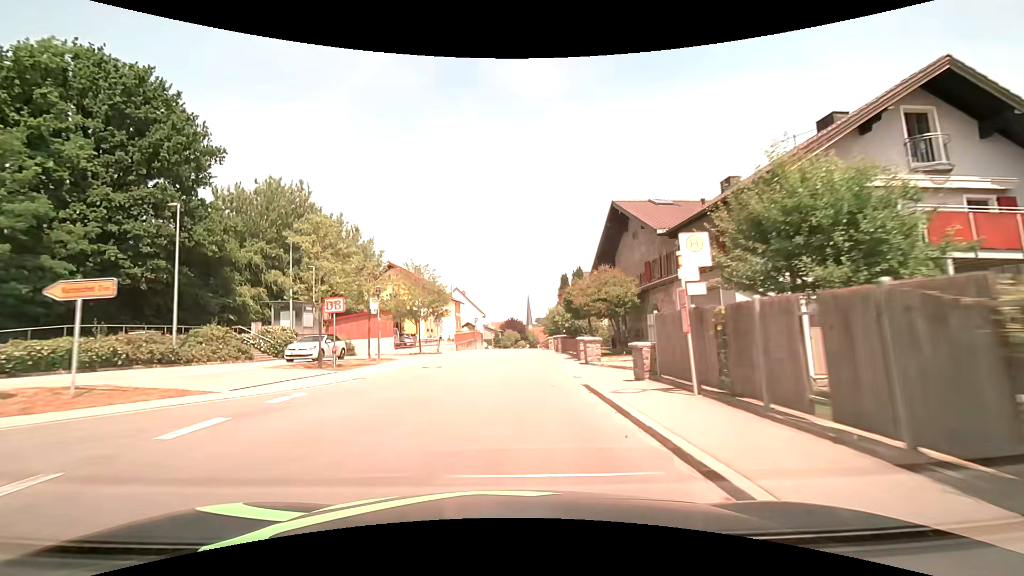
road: tertiary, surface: asphalt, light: Day
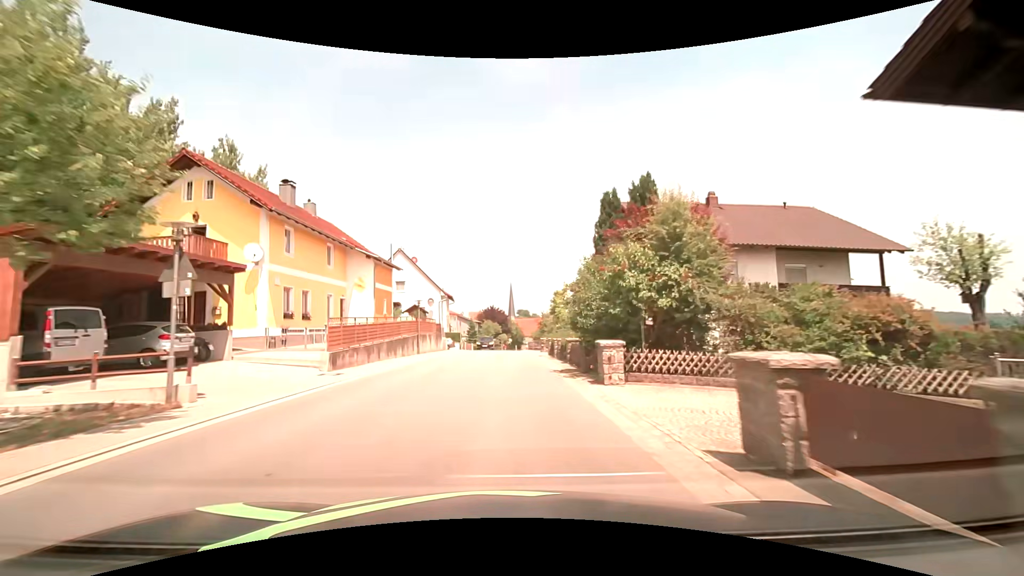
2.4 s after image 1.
(+0.5, +30.9) m; +2°
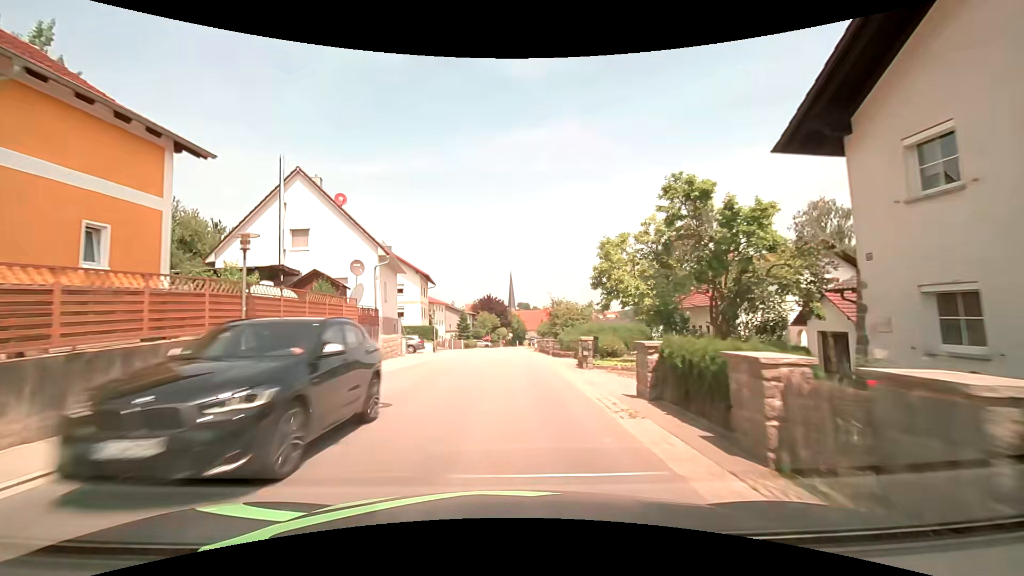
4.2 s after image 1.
(+0.1, +23.4) m; 0°
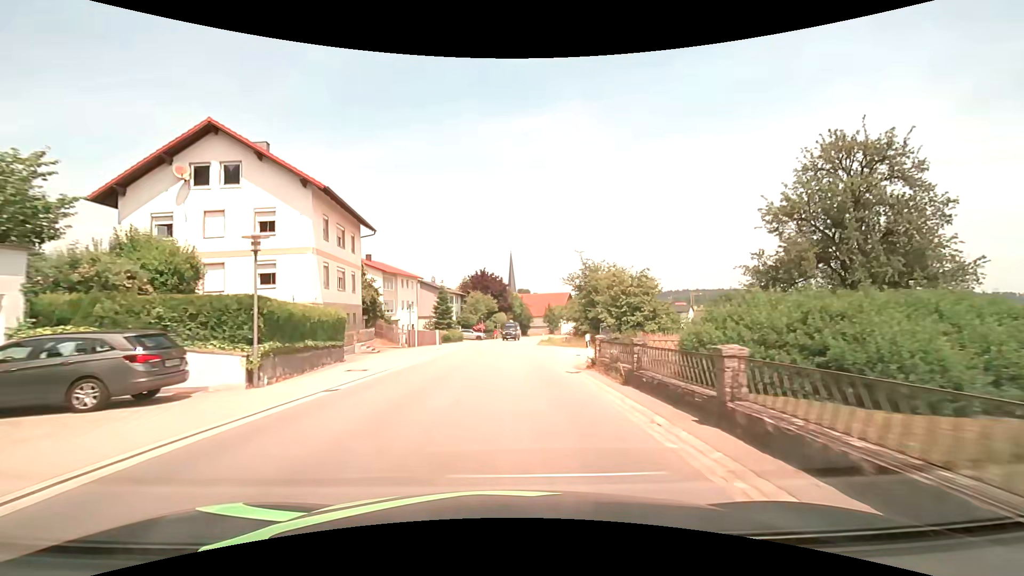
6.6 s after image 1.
(0.0, +31.3) m; 0°
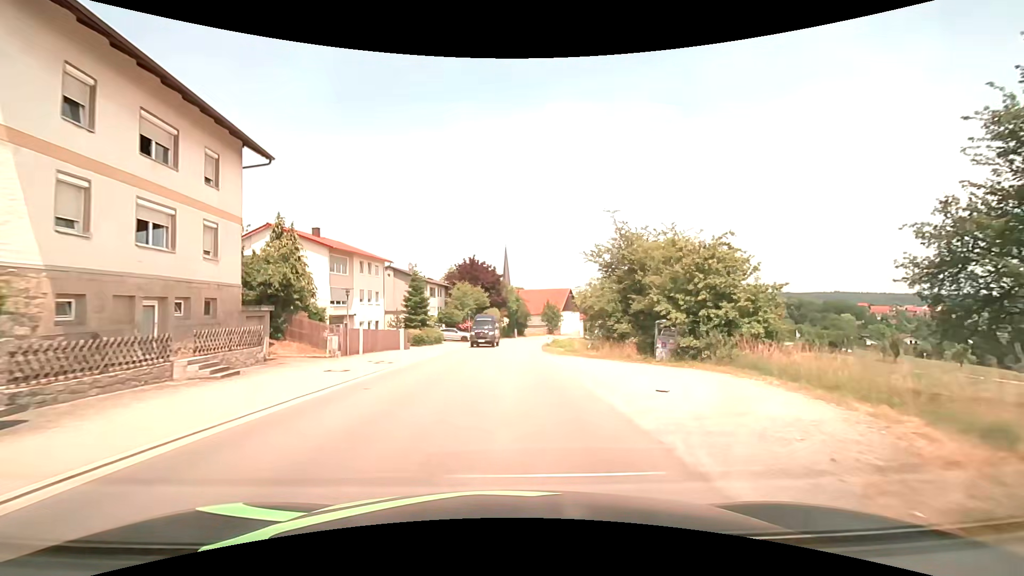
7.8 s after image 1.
(+0.1, +15.7) m; +1°
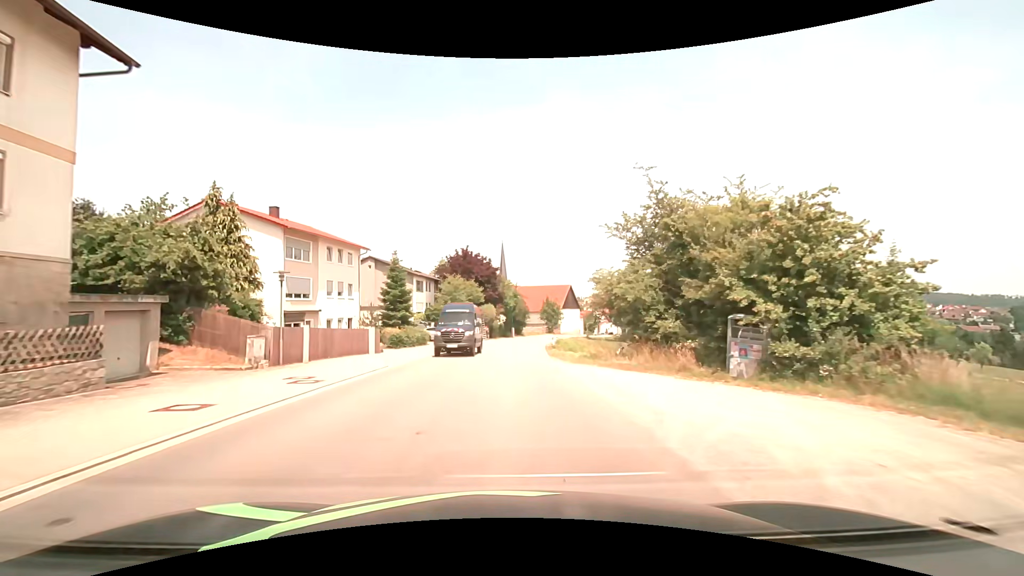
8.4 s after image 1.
(0.0, +7.8) m; 0°
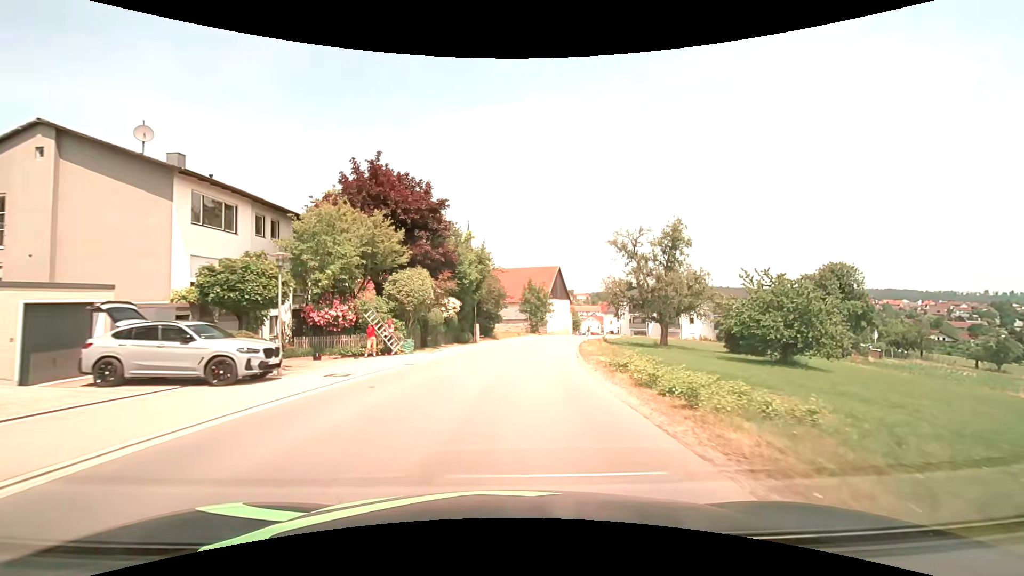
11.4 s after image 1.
(+0.8, +38.7) m; +3°
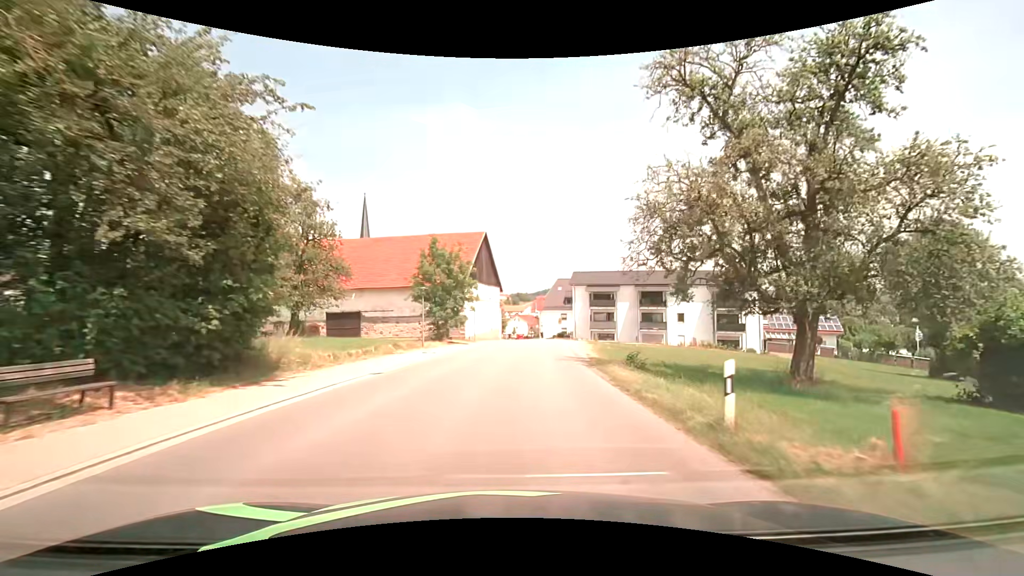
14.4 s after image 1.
(+2.9, +38.1) m; +9°
(0, +10) (+1, +20) (+2, +30) (+3, +40) (+4, +50) (+4, +60) (+5, +70) (+5, +80) (+5, +90) (+4, +100) m
